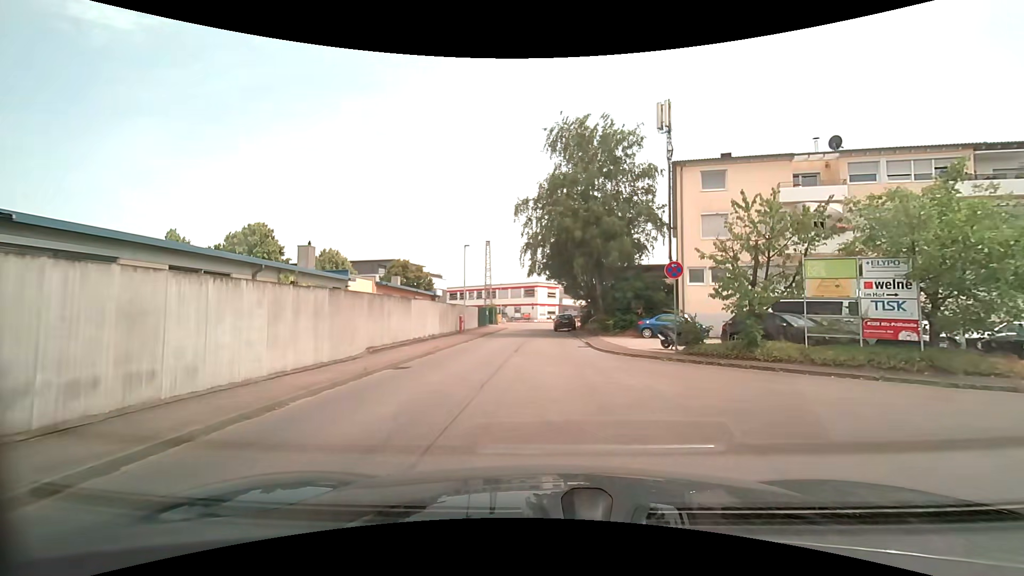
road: unclassified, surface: asphalt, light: Day
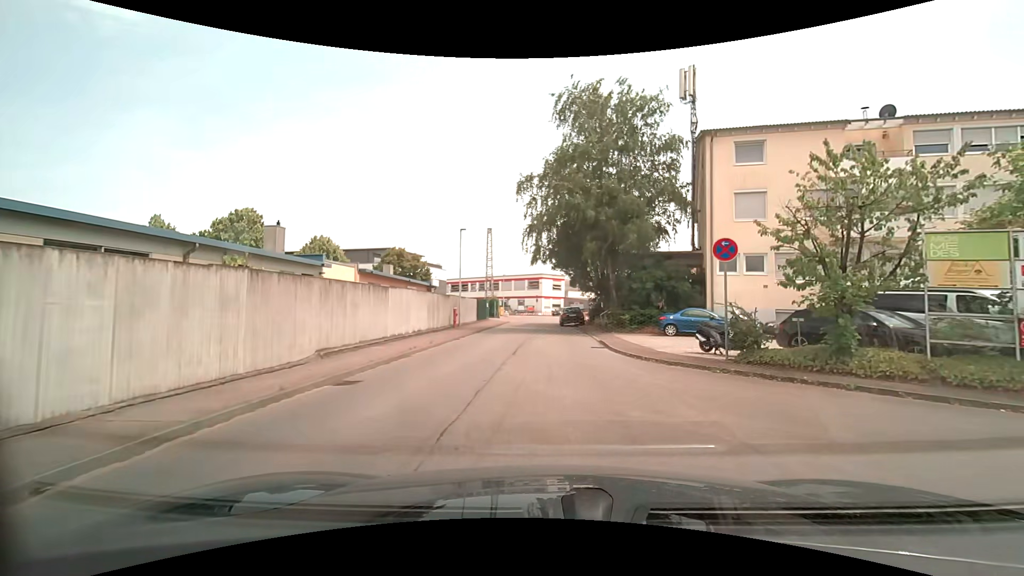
(0.0, +4.1) m; +1°
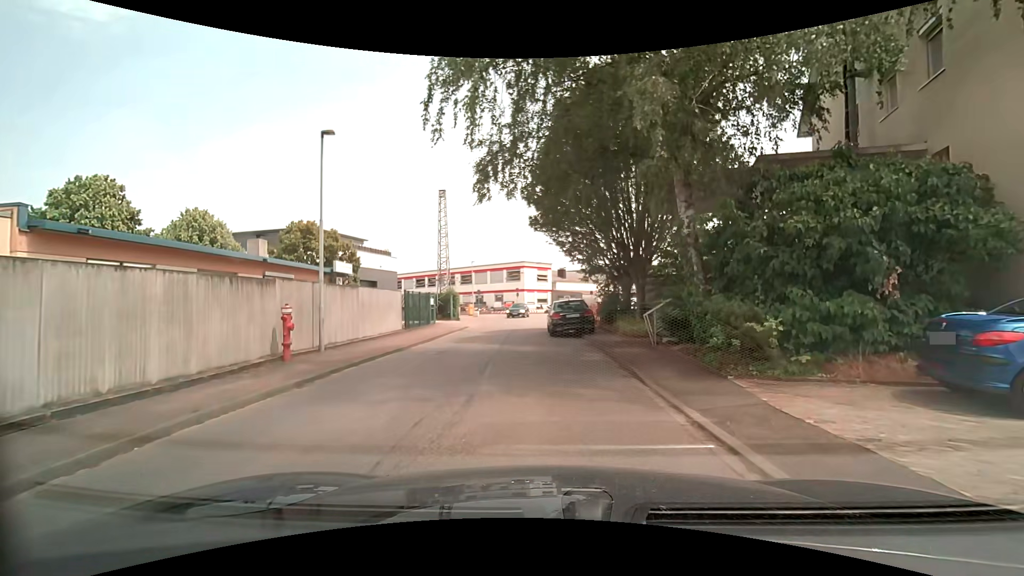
(+0.3, +17.9) m; +1°
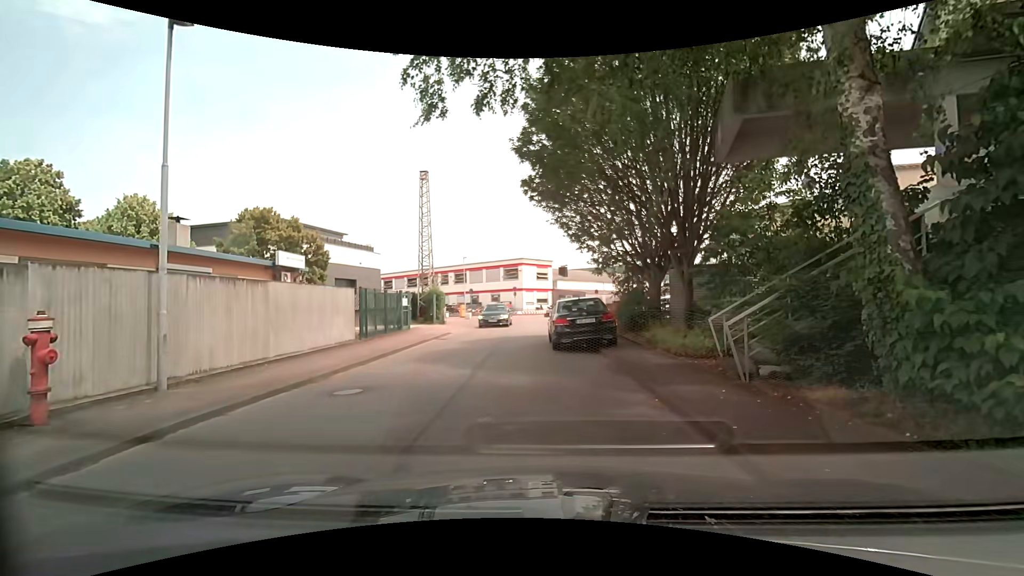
(0.0, +5.7) m; +2°
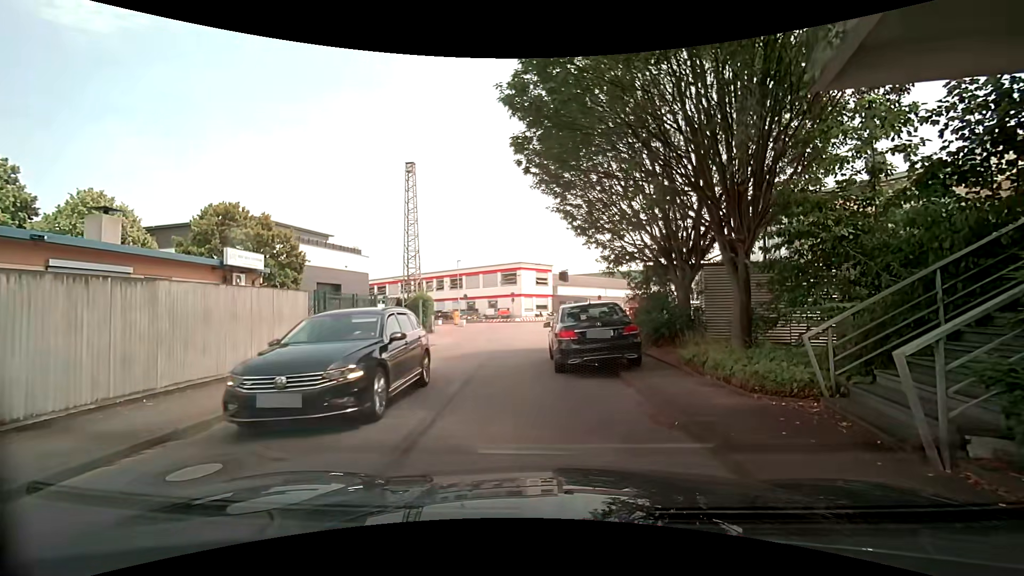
(0.0, +3.6) m; +1°
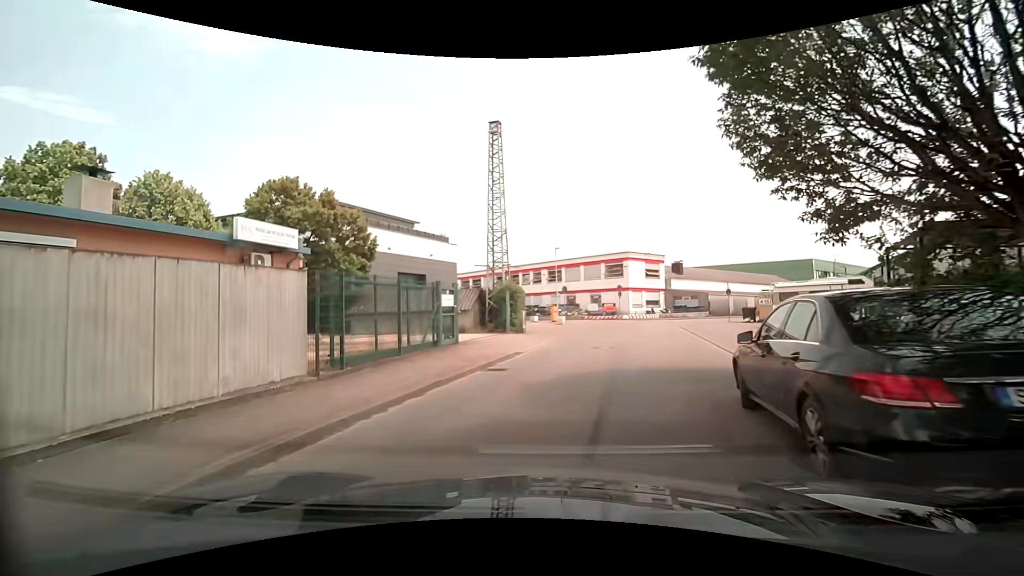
(-0.7, +6.9) m; -11°
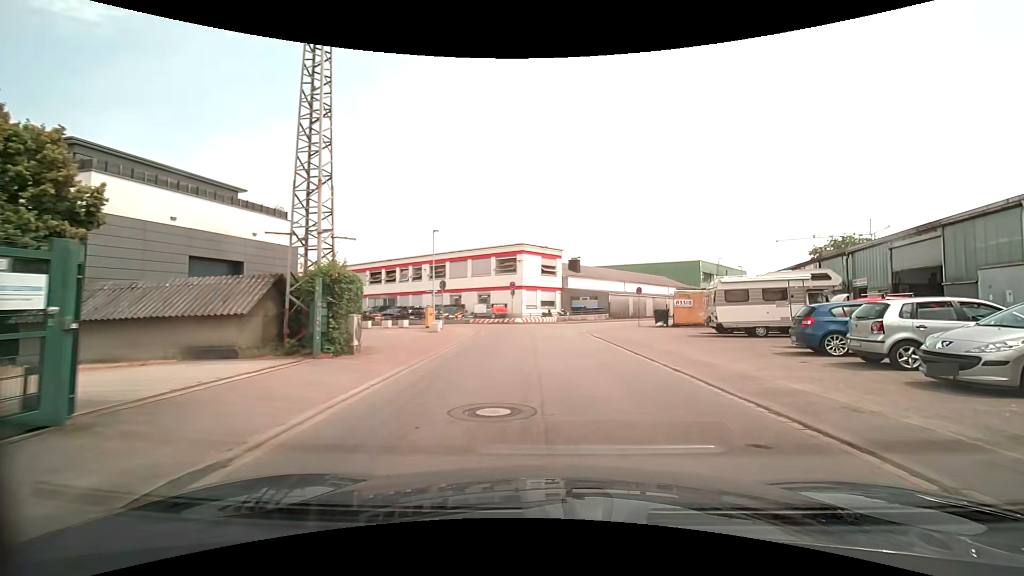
(+0.2, +10.3) m; +8°
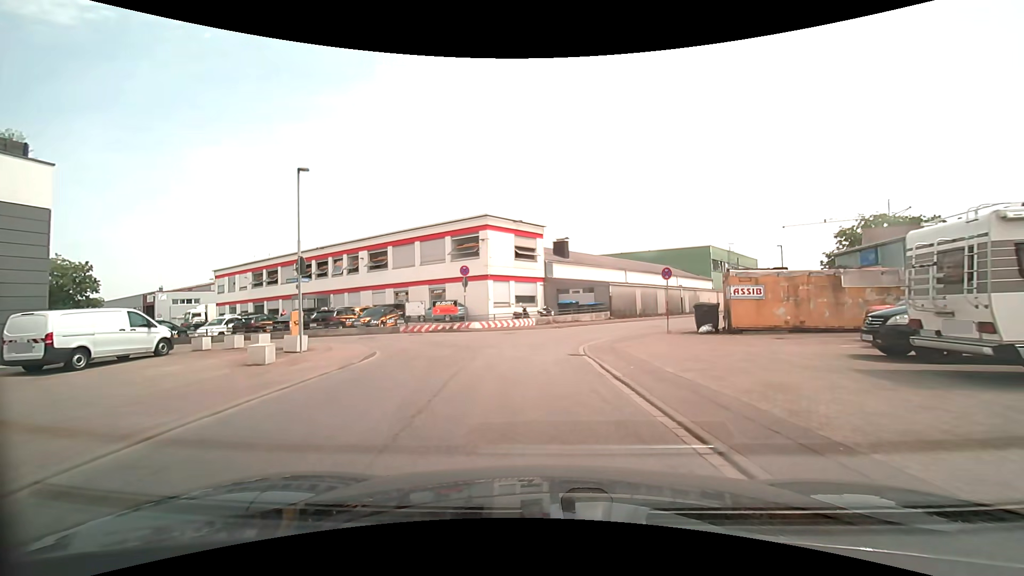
(+1.6, +14.9) m; +5°
